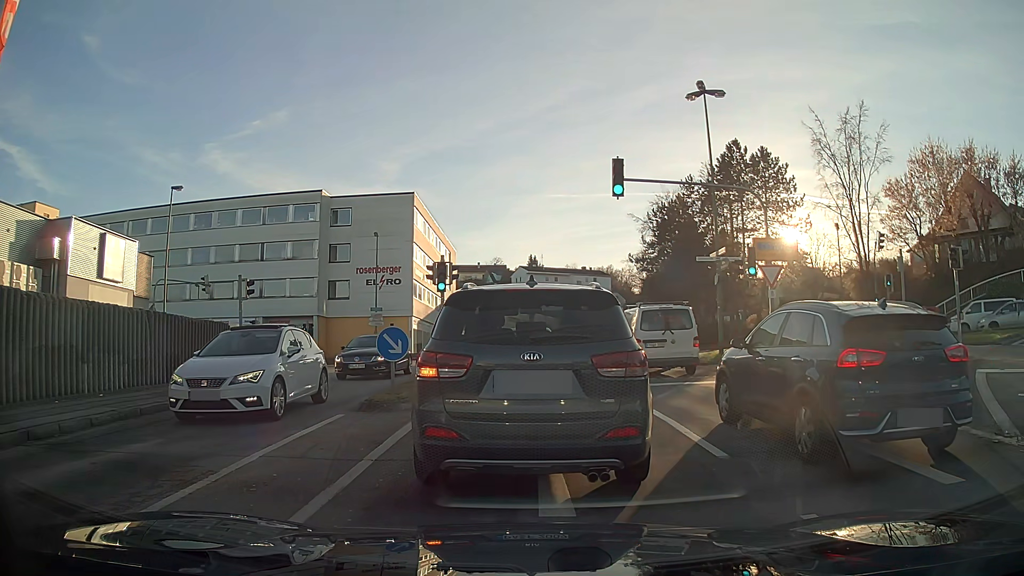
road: tertiary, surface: asphalt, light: Day
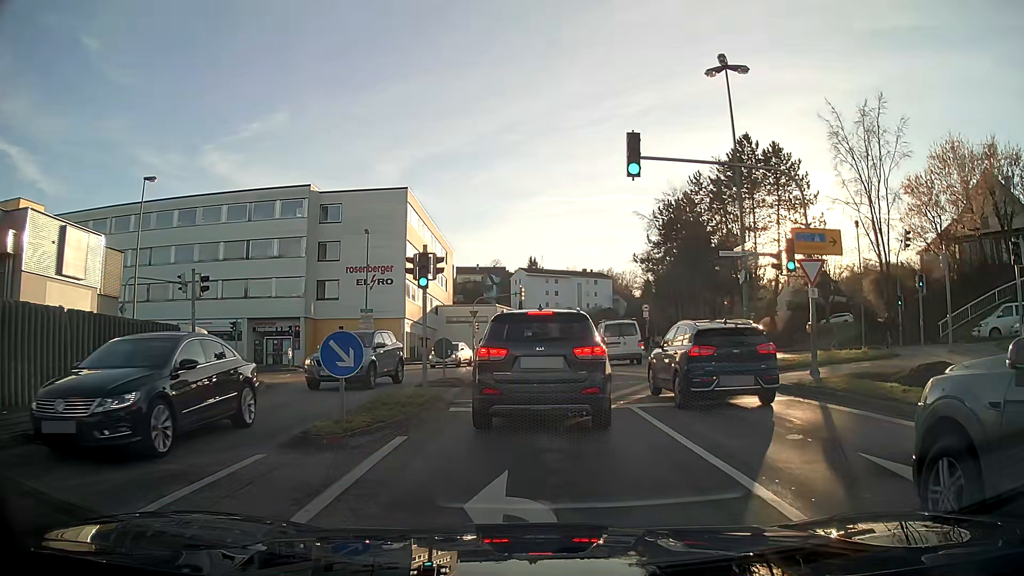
(0.0, +3.4) m; 0°
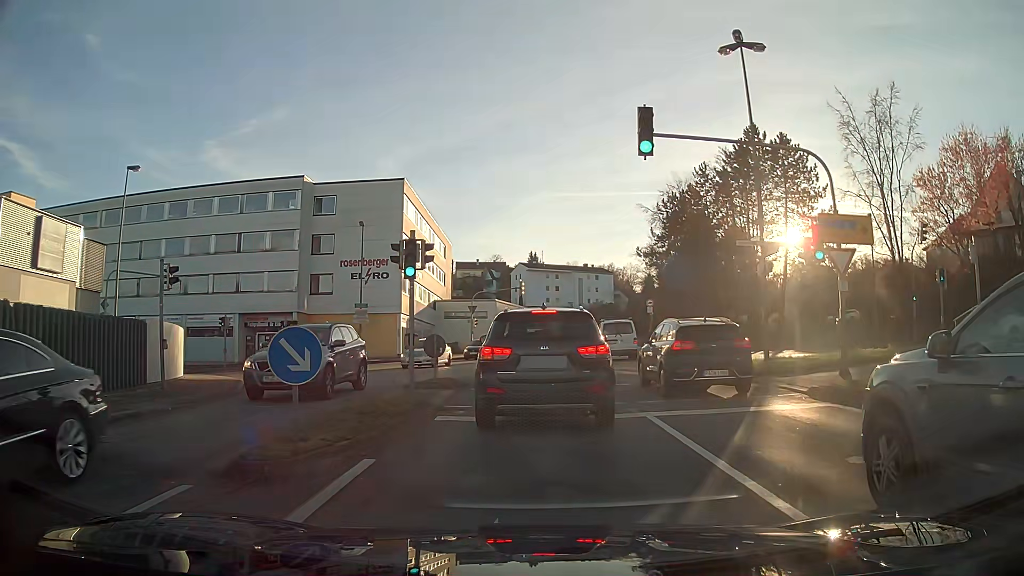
(0.0, +1.8) m; 0°
